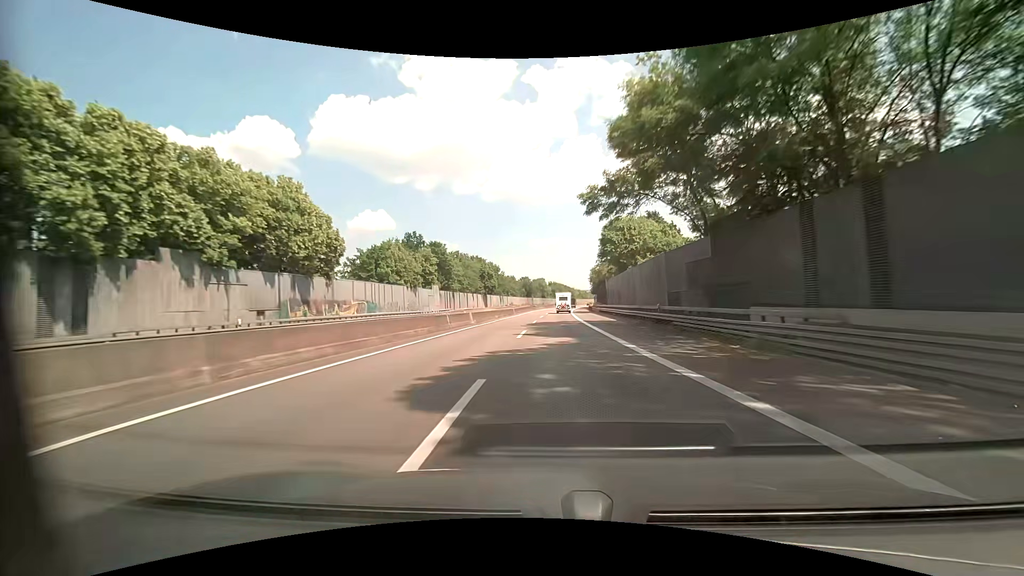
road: motorway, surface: asphalt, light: Day
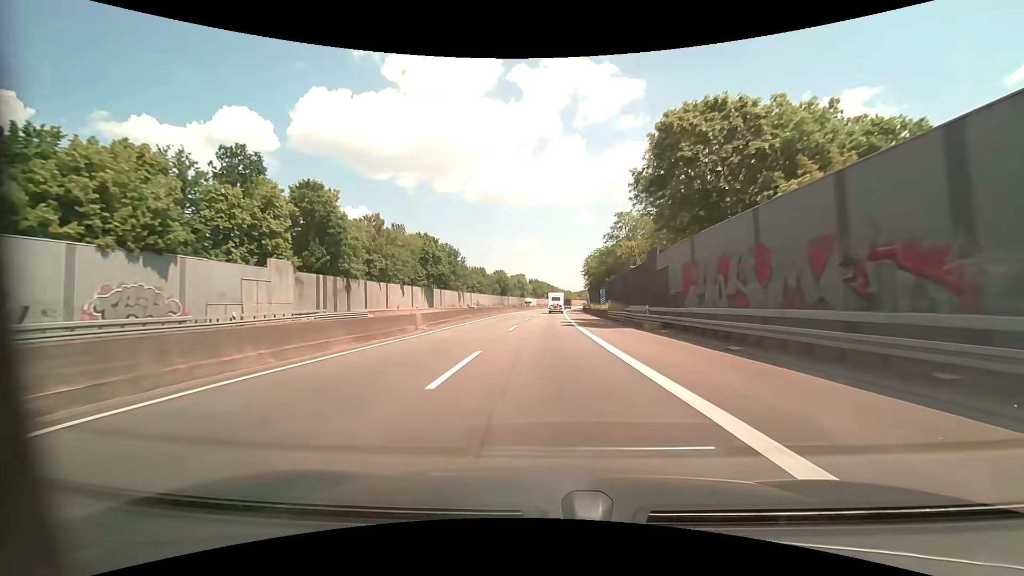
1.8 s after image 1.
(+1.2, +48.7) m; +2°
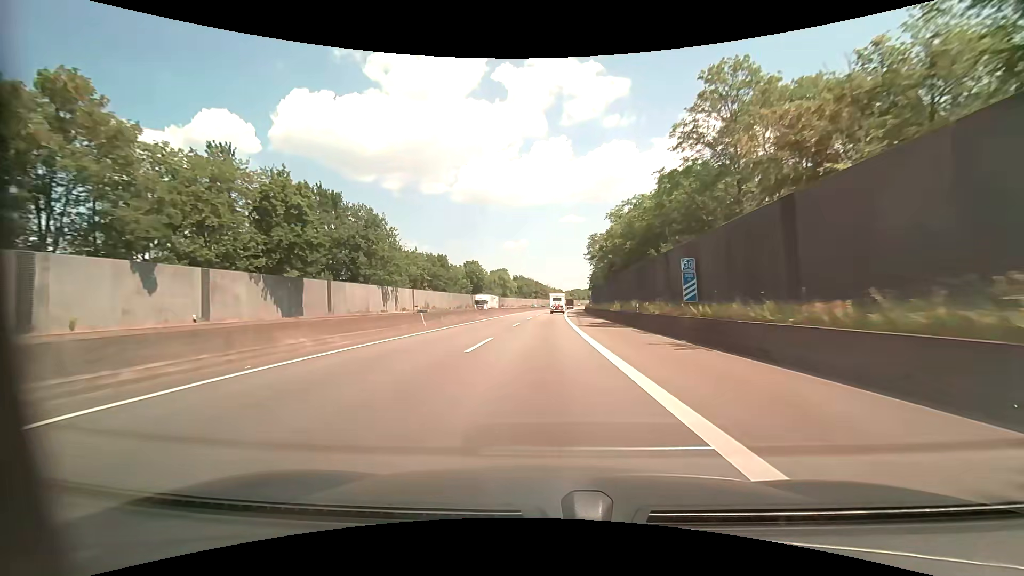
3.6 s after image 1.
(+0.7, +47.8) m; +2°
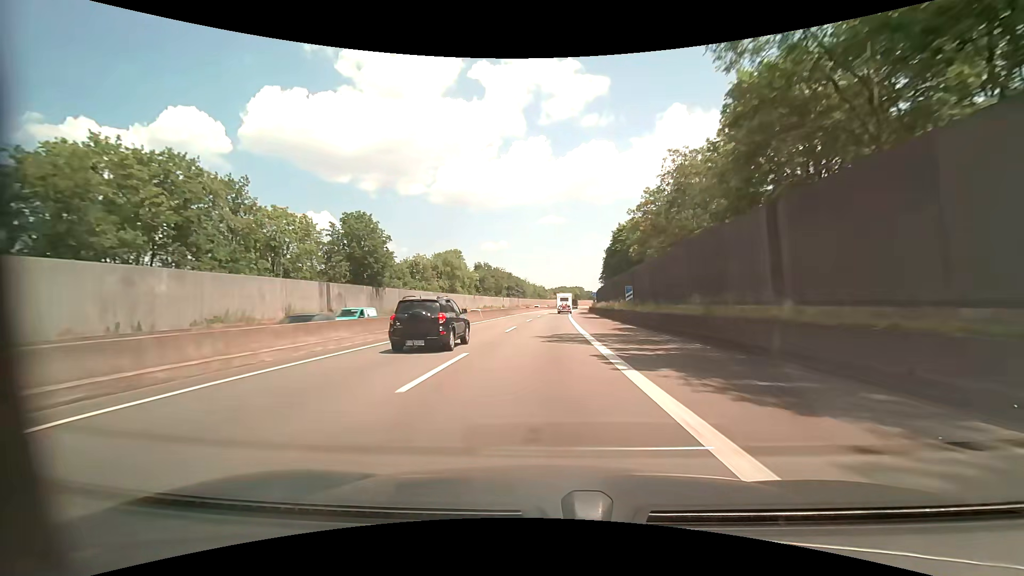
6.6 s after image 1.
(+0.9, +78.1) m; +2°
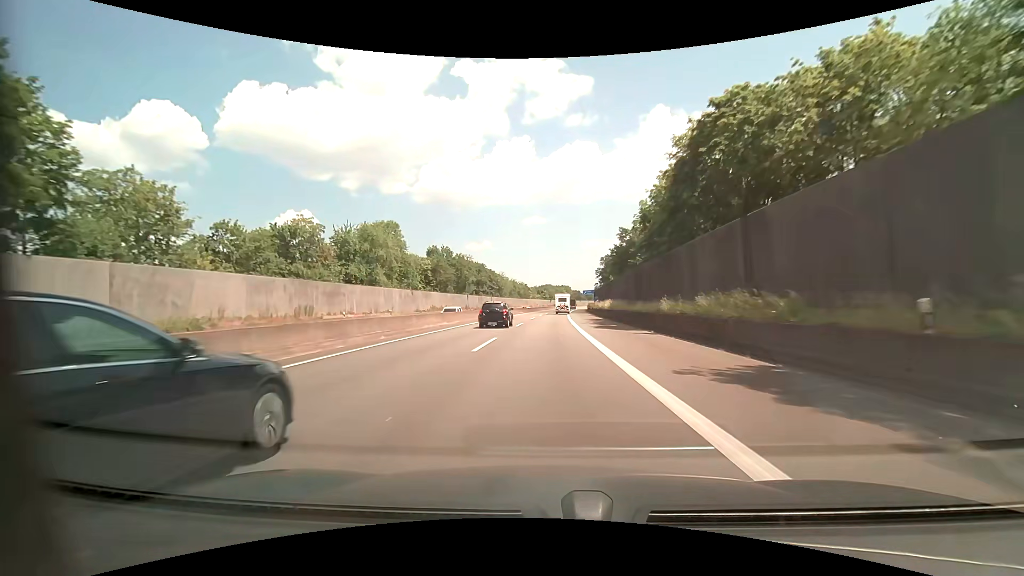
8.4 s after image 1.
(+0.7, +46.9) m; +2°
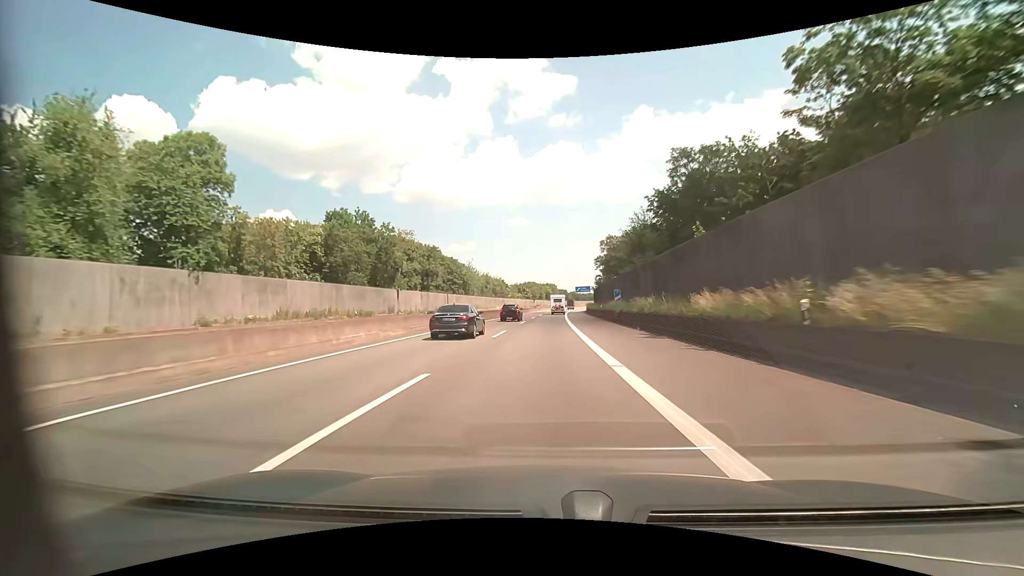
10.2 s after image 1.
(+0.7, +47.1) m; +2°
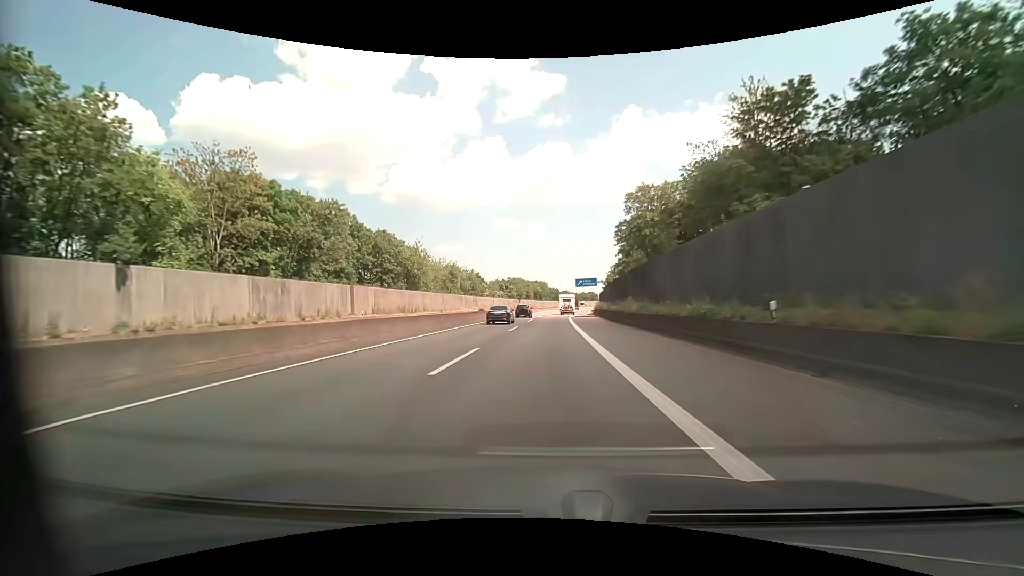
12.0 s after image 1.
(+0.5, +47.7) m; +1°
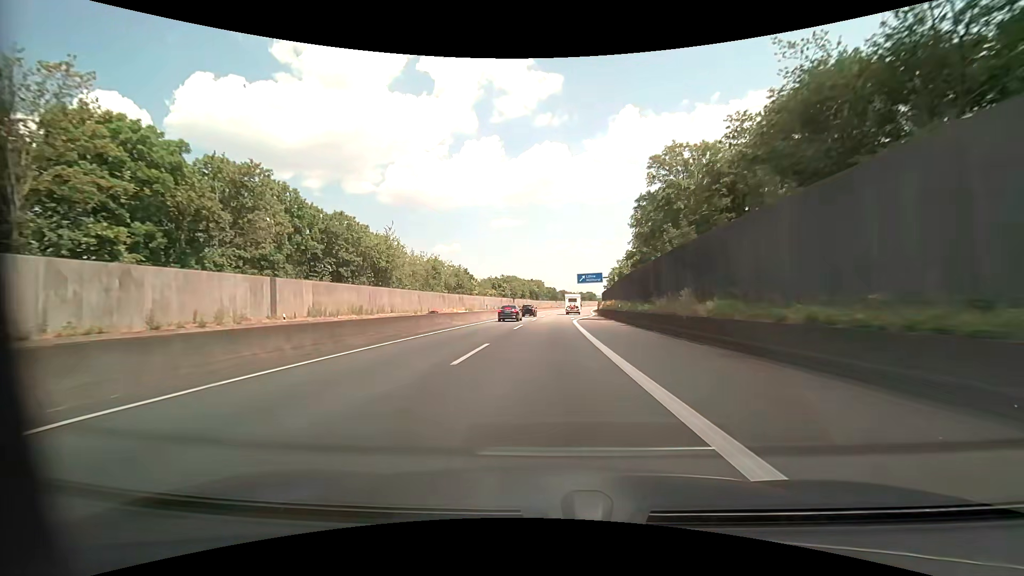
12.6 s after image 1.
(+0.1, +16.3) m; 0°
(0, +10) (0, +20) (0, +30) (0, +40) (+1, +50) (+1, +60) (+1, +70) (+2, +80) (+2, +90) (+3, +100) m
